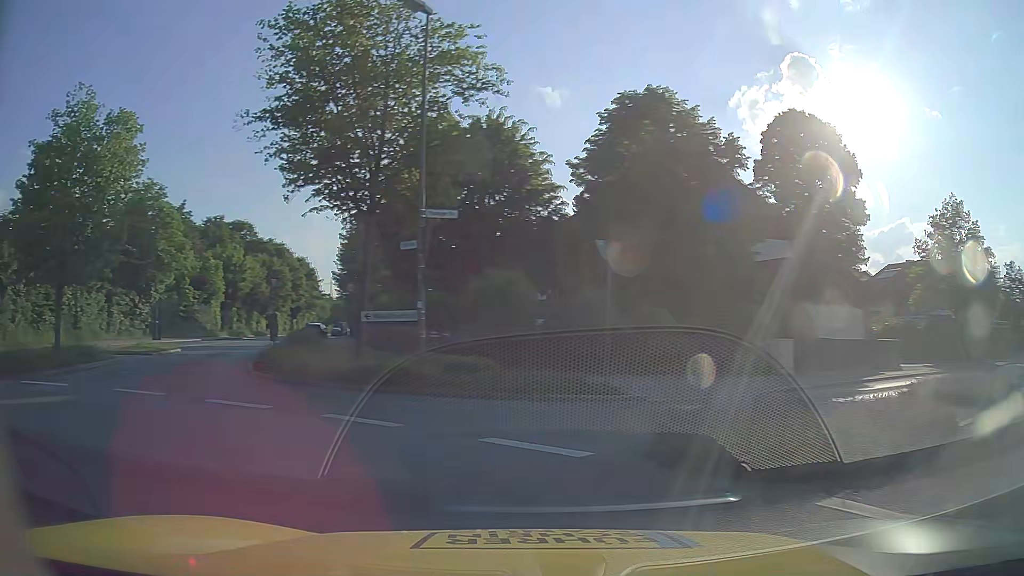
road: tertiary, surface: asphalt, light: Day
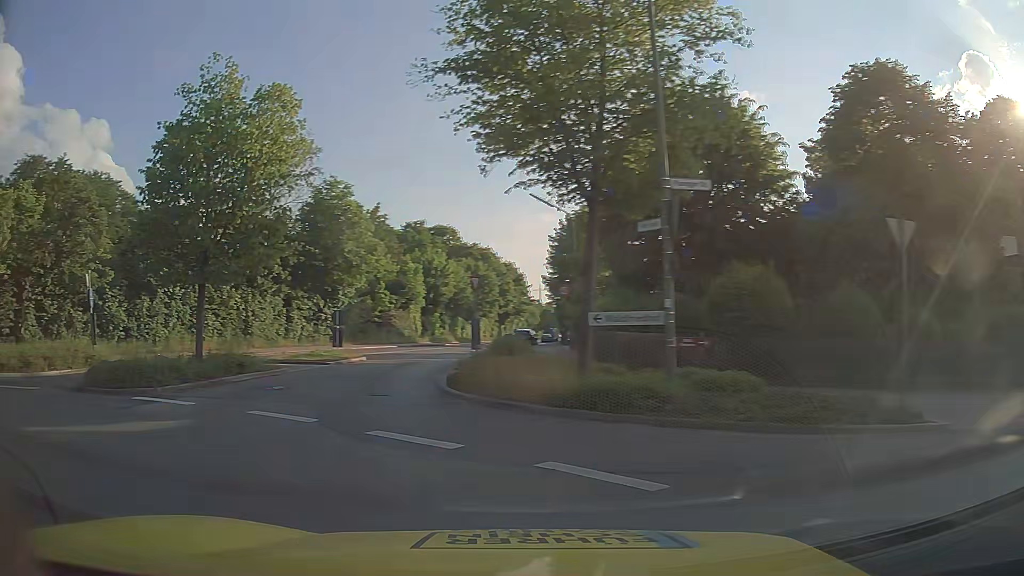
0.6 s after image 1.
(-0.5, +3.4) m; -18°
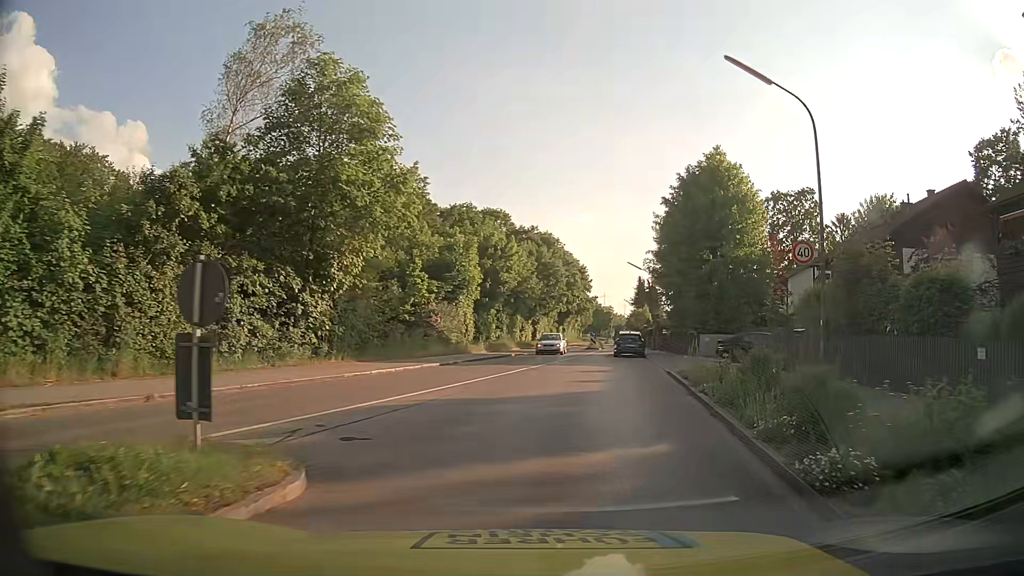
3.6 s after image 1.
(-4.1, +20.0) m; -5°
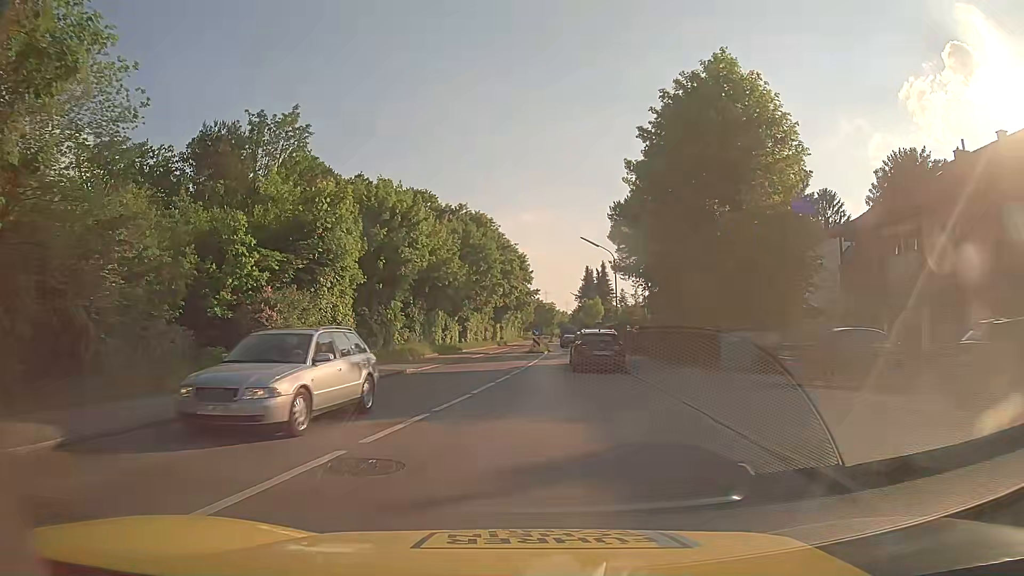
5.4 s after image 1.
(+1.5, +15.8) m; +6°
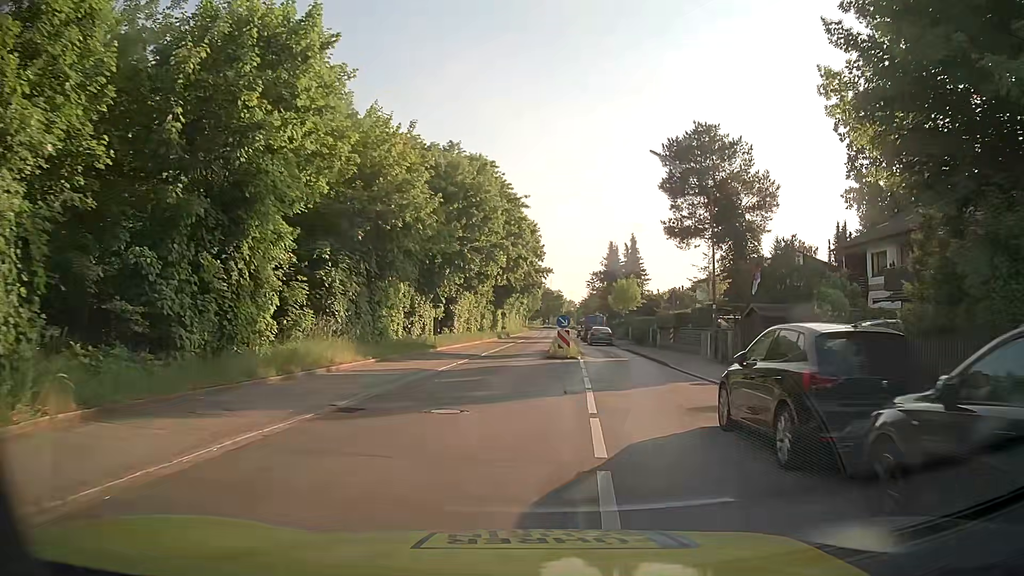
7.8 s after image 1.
(-0.7, +21.9) m; -1°
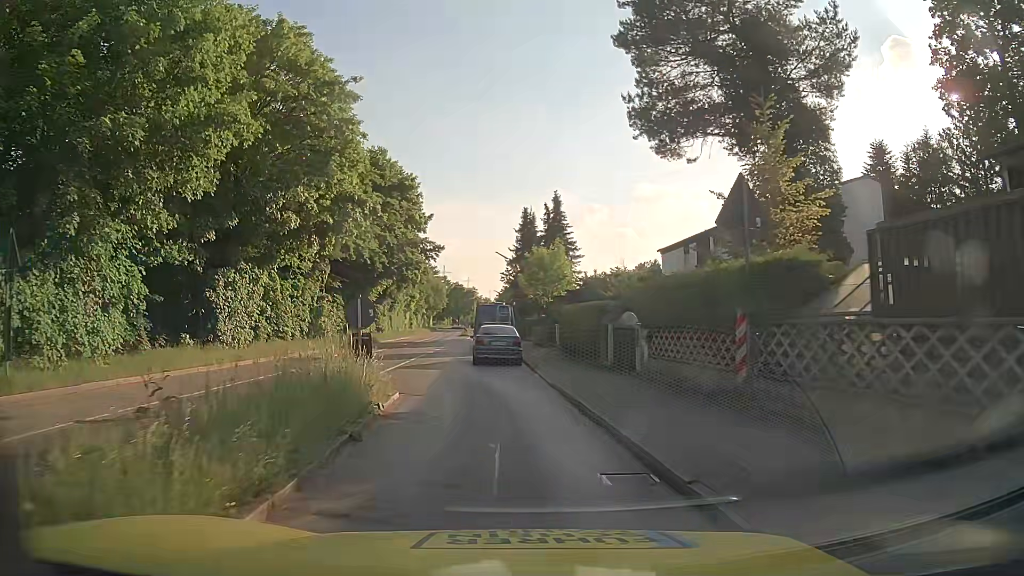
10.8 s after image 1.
(+3.5, +25.9) m; +7°
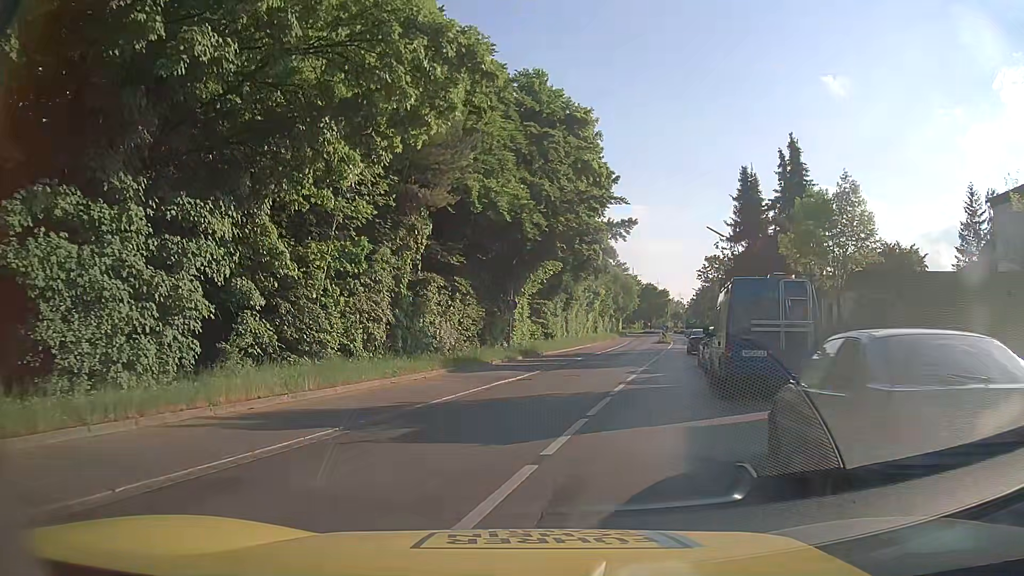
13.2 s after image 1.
(-2.2, +18.8) m; -17°
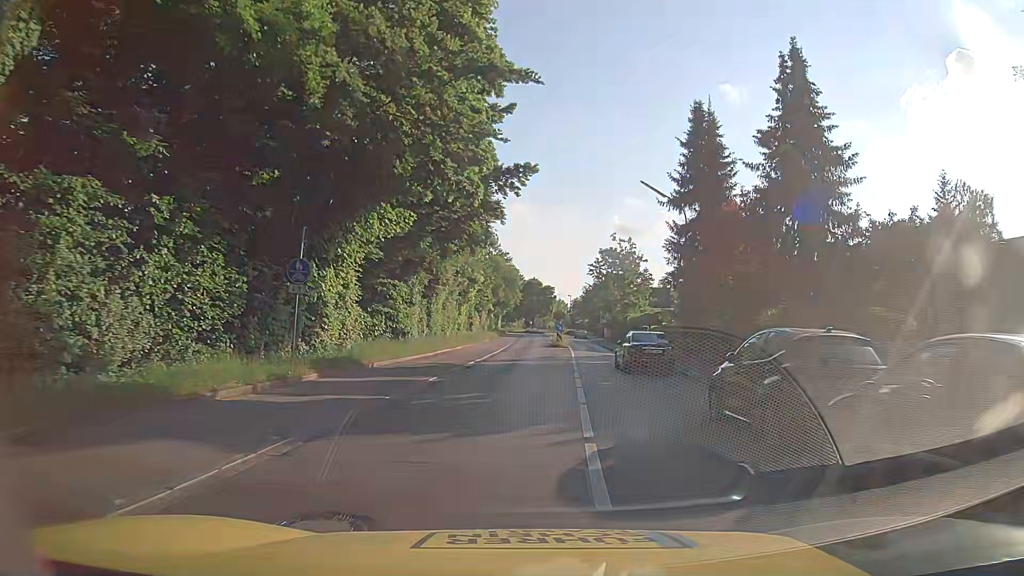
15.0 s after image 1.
(+1.8, +16.3) m; +11°
(0, +10) (+1, +20) (+1, +30) (+3, +40) (+4, +50) (+5, +60) (+5, +70) (+5, +80) (+5, +90) (+5, +100) m
